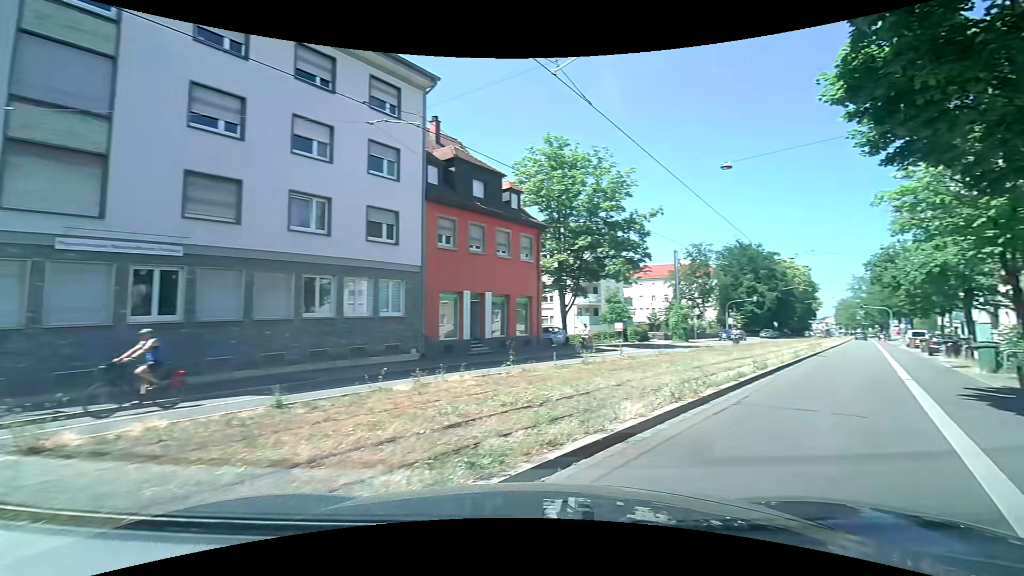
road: primary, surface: asphalt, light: Day
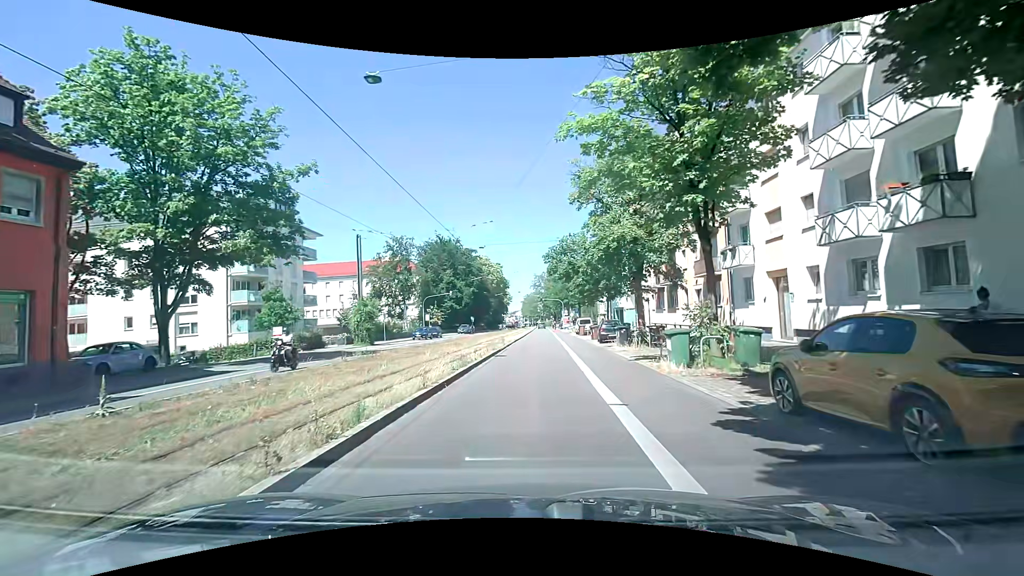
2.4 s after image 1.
(+4.7, +10.2) m; +28°
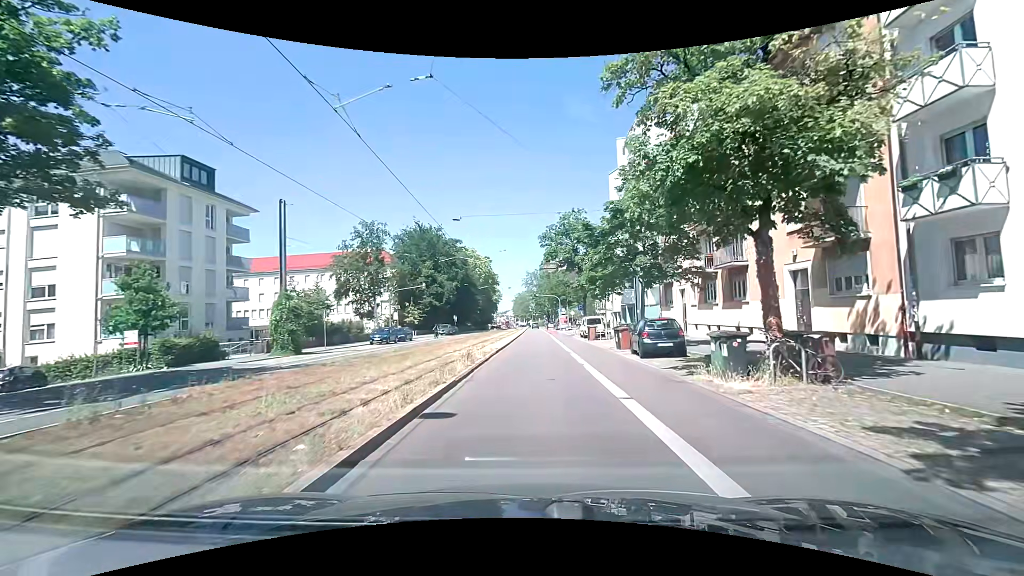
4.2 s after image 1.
(+0.2, +13.5) m; +2°
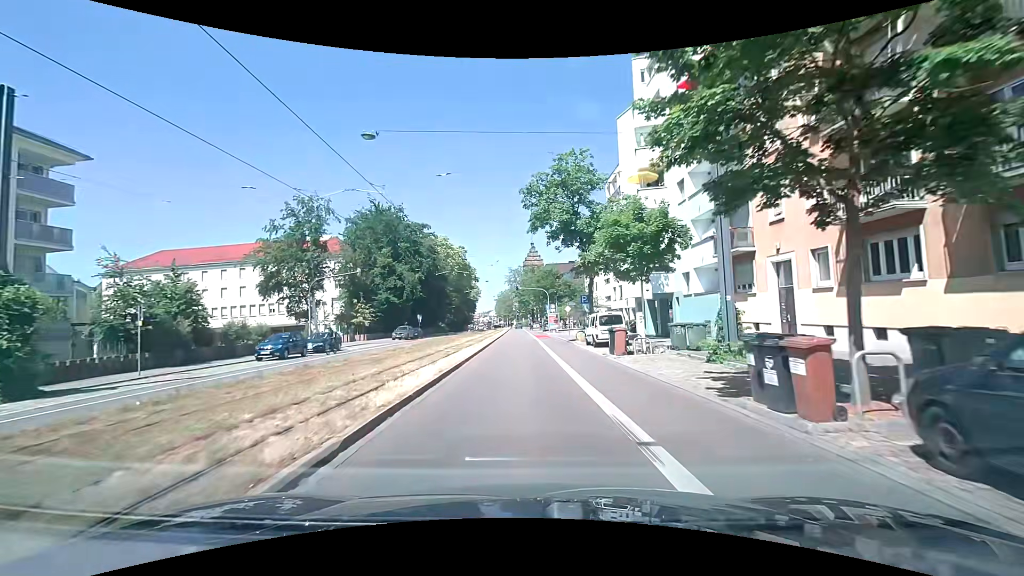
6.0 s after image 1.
(+0.3, +16.7) m; +2°
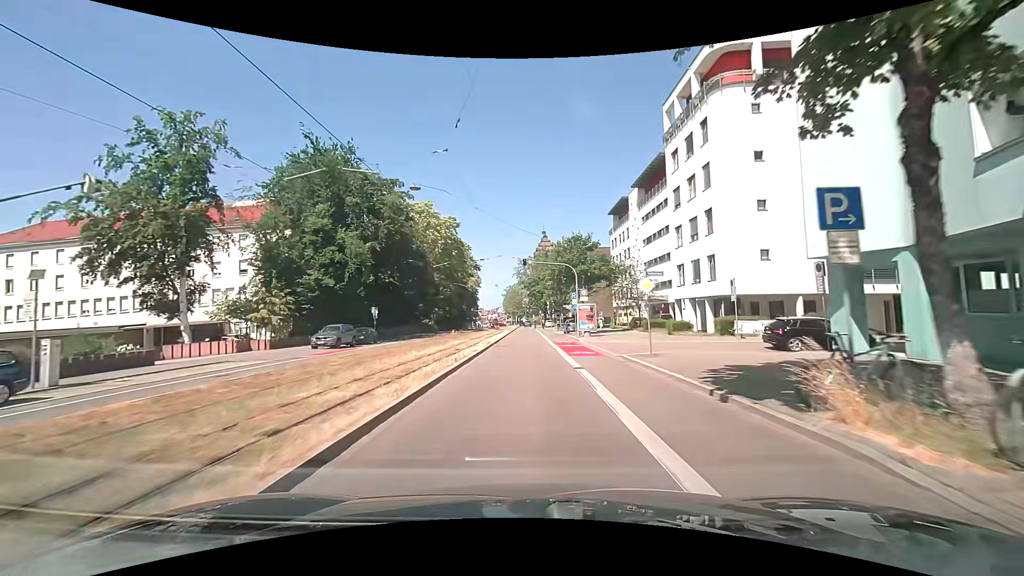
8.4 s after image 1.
(-0.5, +25.9) m; -1°
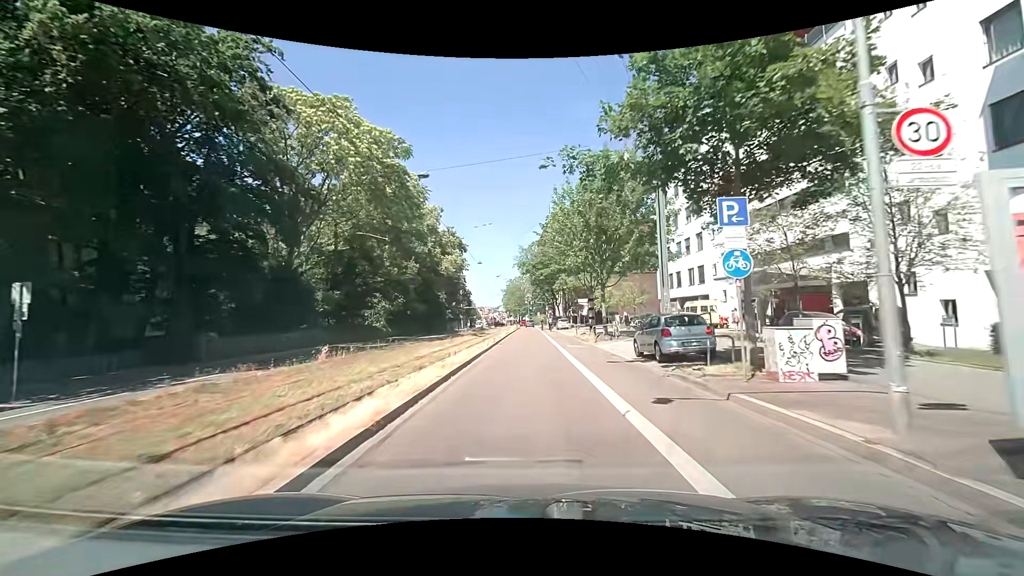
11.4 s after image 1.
(0.0, +33.1) m; -1°
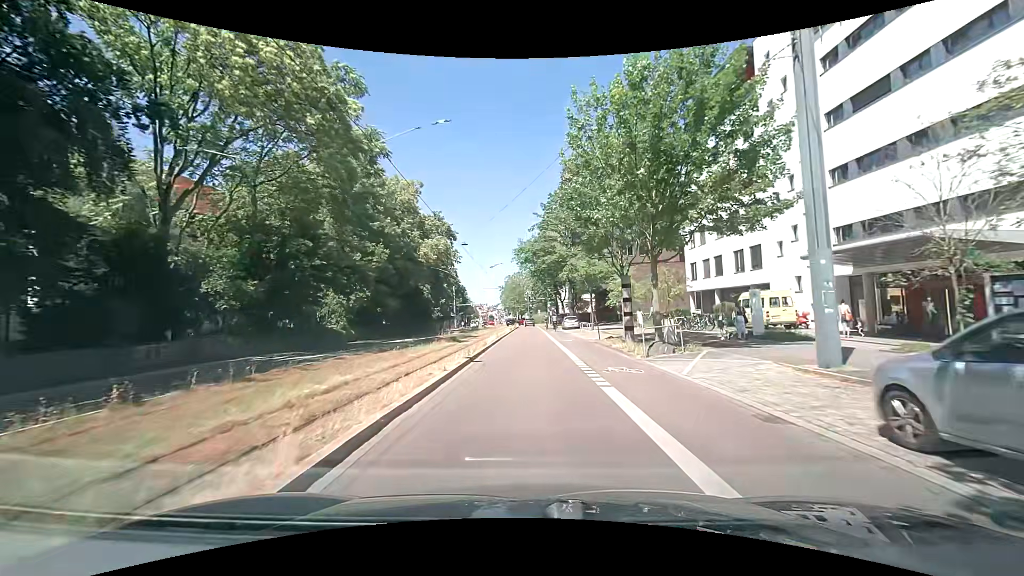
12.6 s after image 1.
(+0.1, +12.4) m; 0°
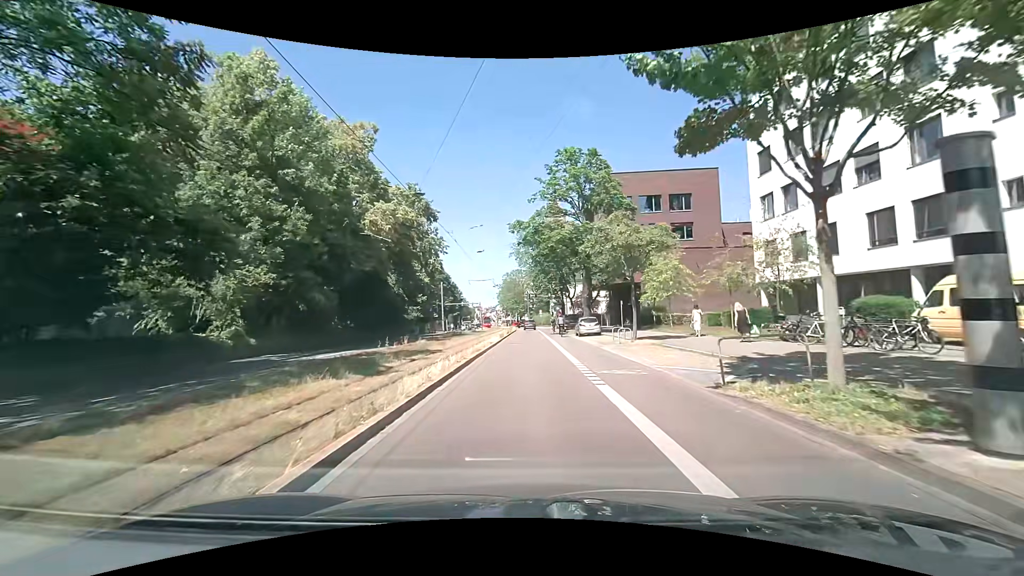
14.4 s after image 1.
(0.0, +16.7) m; 0°
